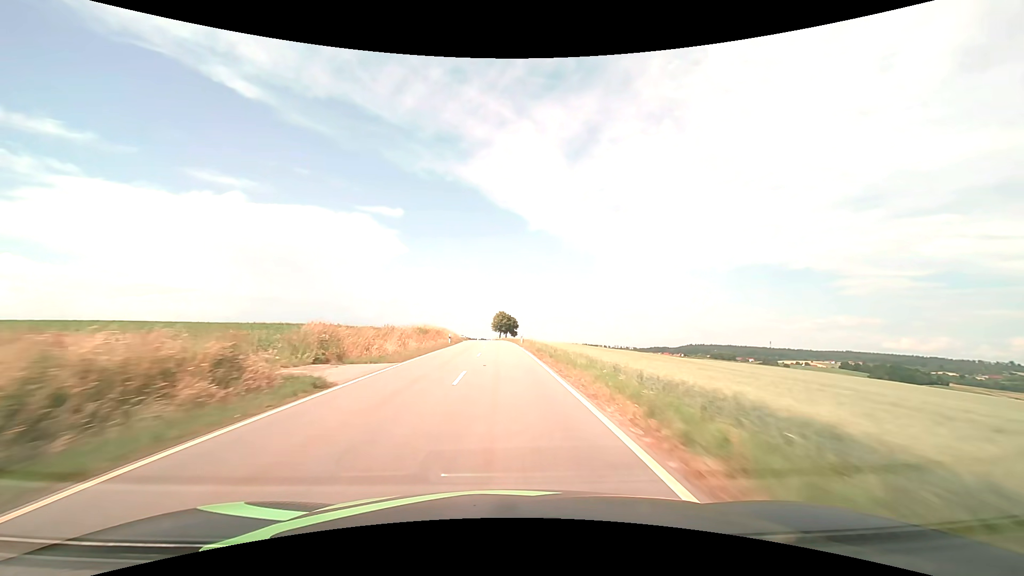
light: Day
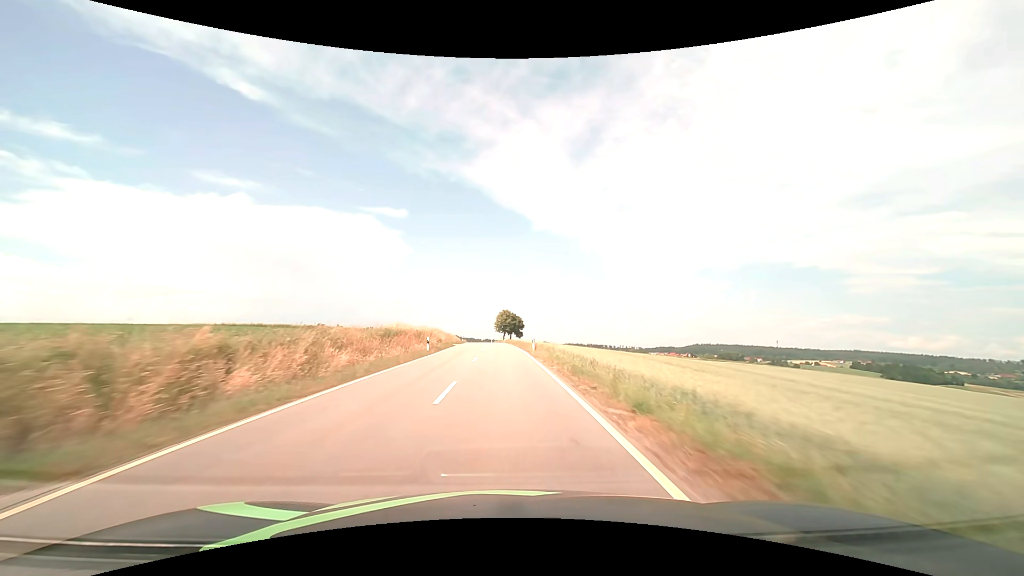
(-0.1, +15.1) m; 0°
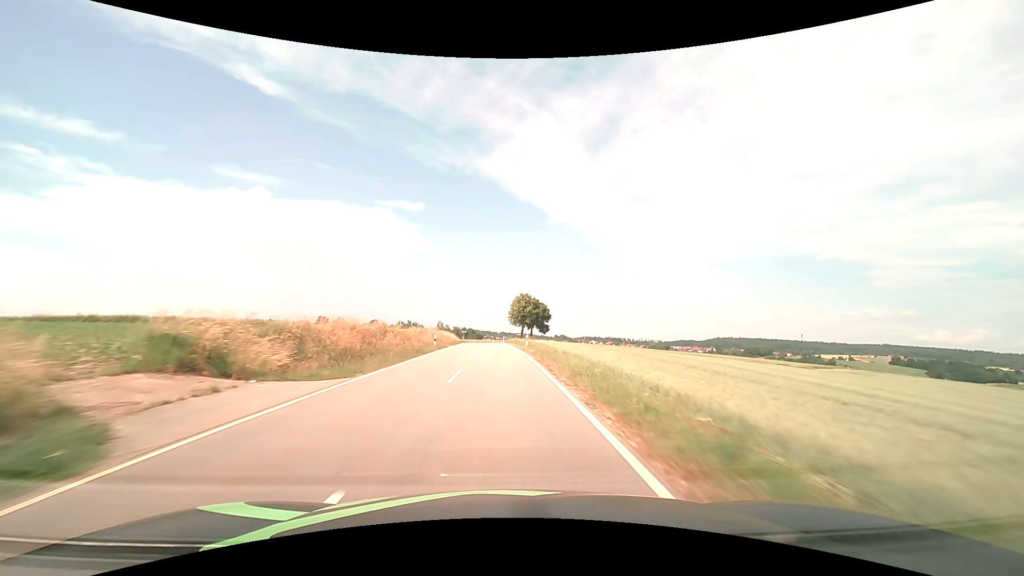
(-0.7, +45.3) m; -2°
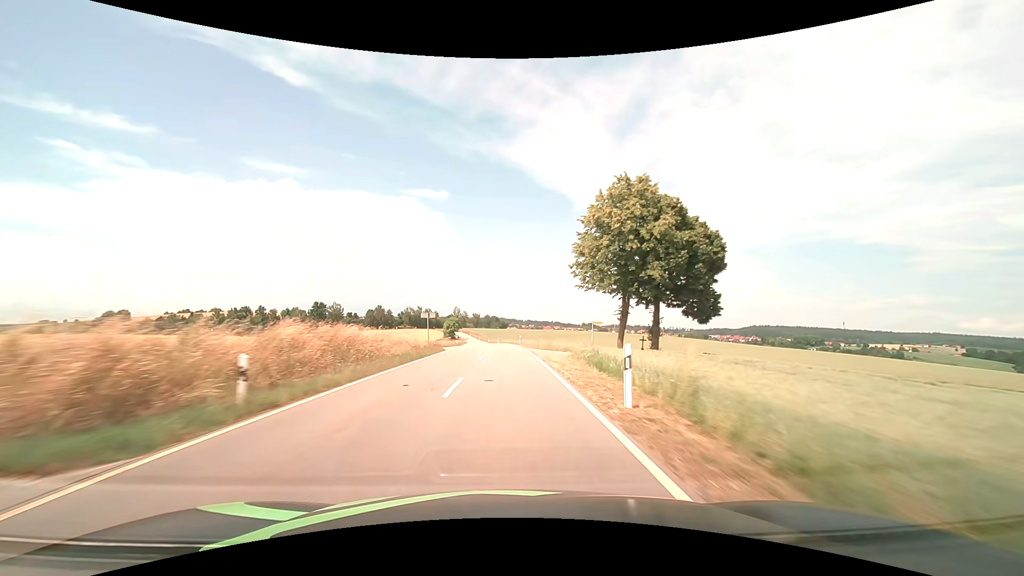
(-2.4, +75.7) m; -3°
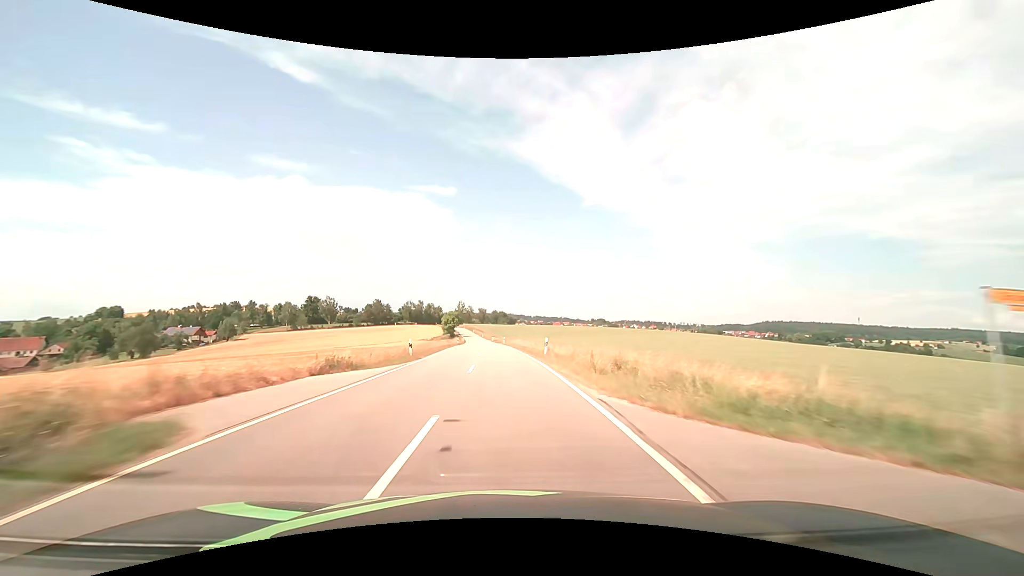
(-0.2, +30.4) m; -1°
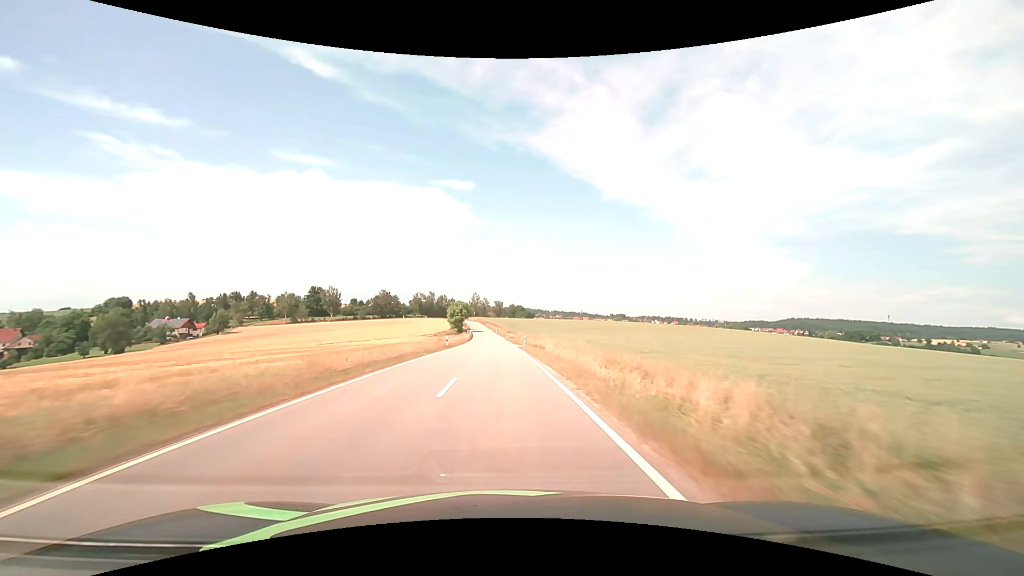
(-0.5, +30.4) m; -2°
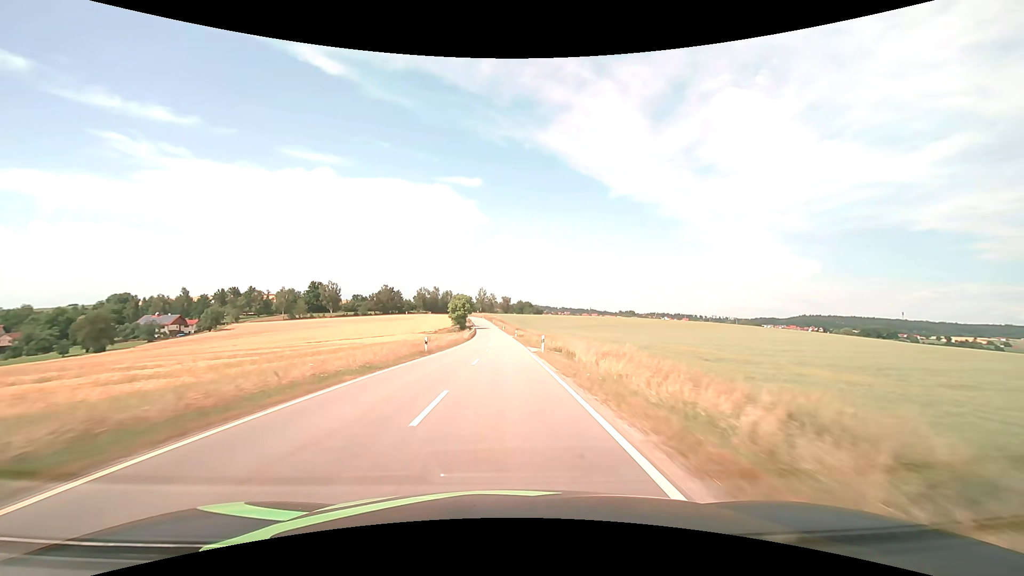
(-0.1, +15.2) m; -1°
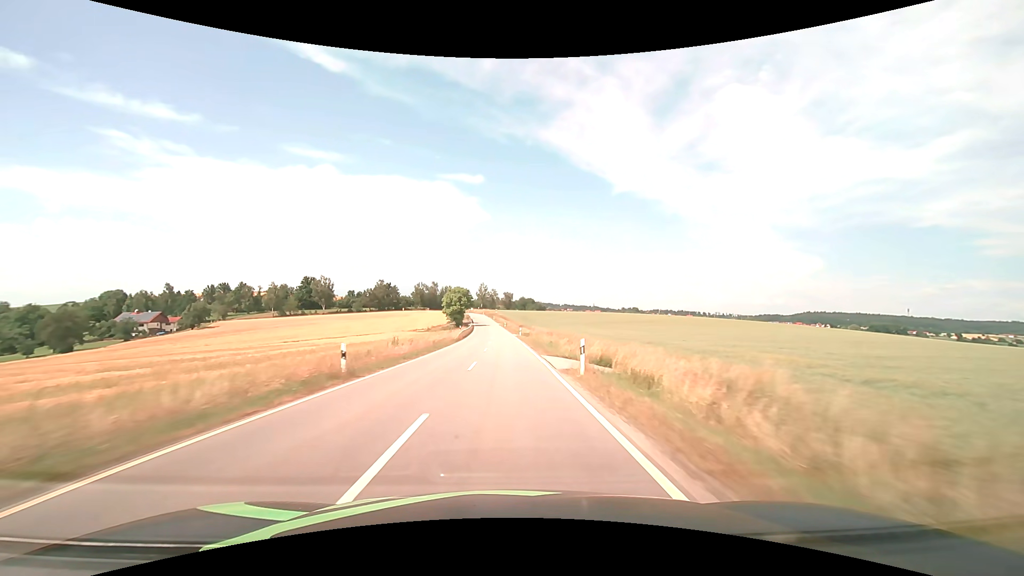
(0.0, +15.2) m; 0°
(0, +10) (0, +20) (0, +30) (0, +40) (0, +50) (-1, +60) (-1, +70) (-1, +80) (-2, +90) (-3, +100) m
